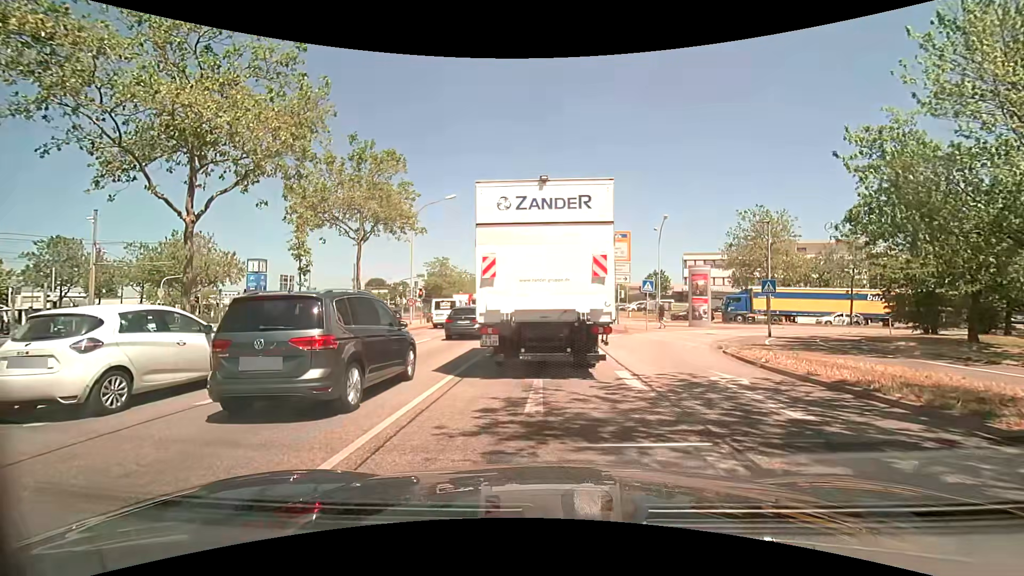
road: primary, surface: asphalt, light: Day
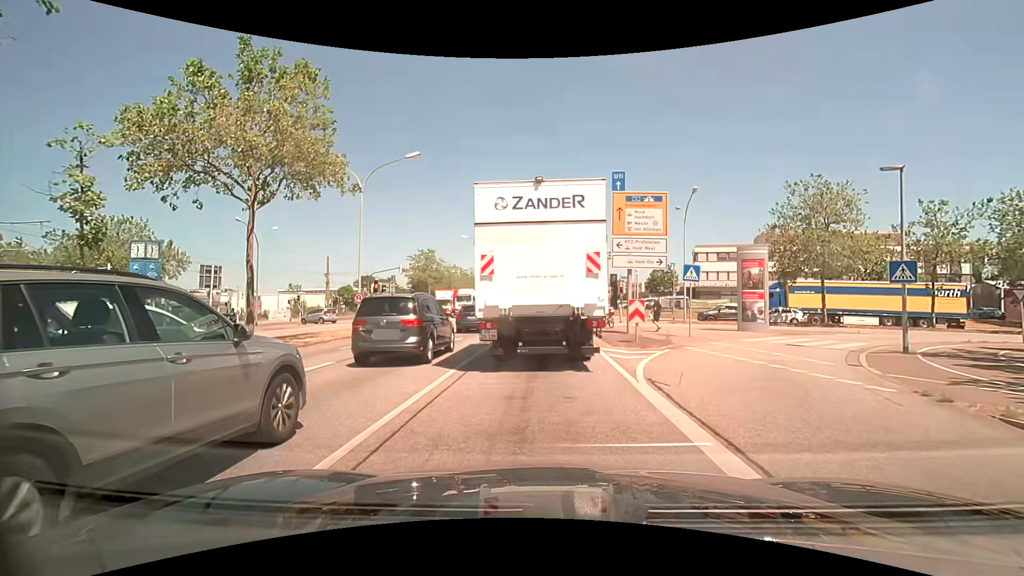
(-0.1, +10.3) m; +1°
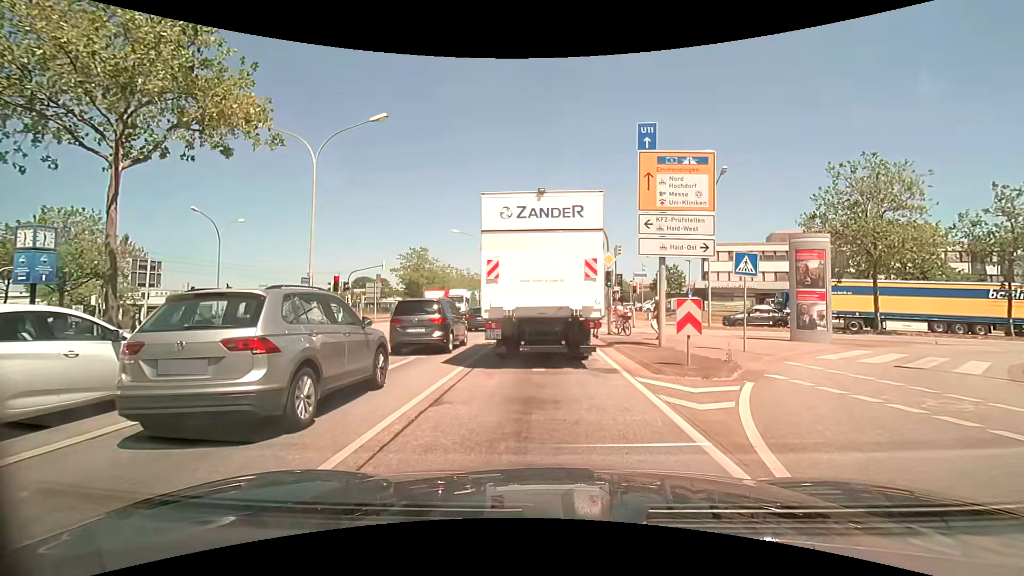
(-0.1, +5.9) m; -1°
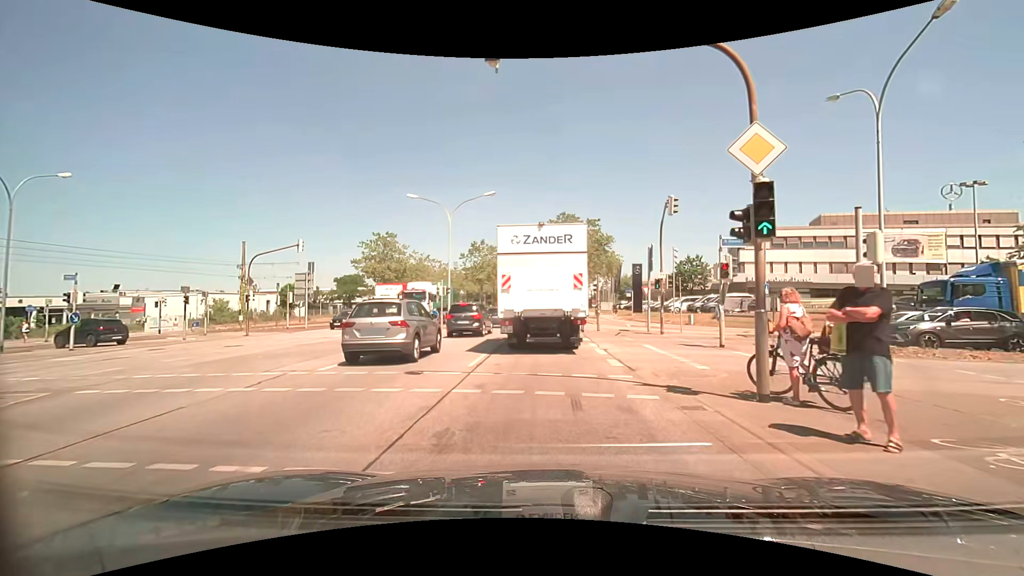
(+0.1, +17.4) m; 0°
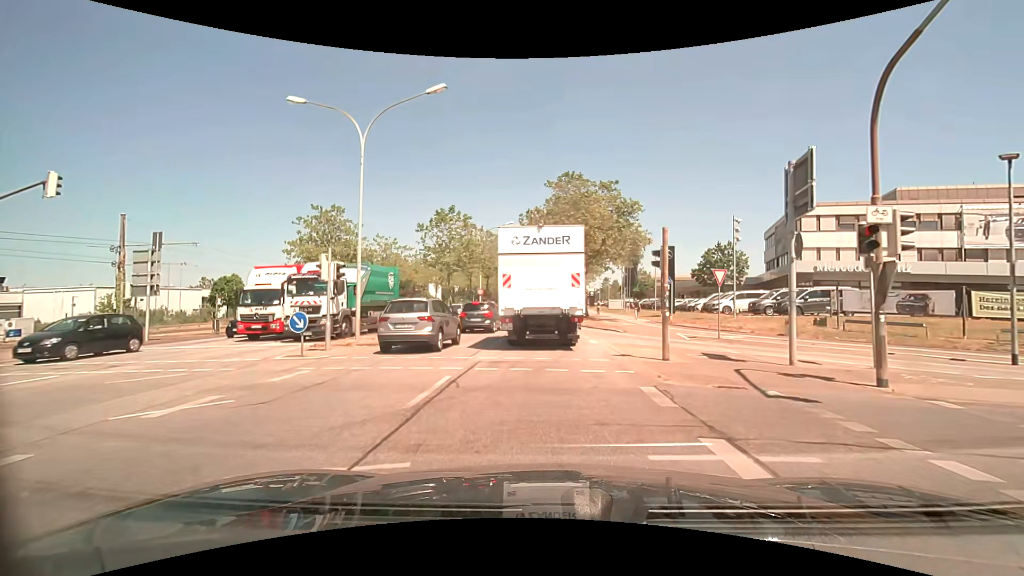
(+0.3, +17.1) m; +1°
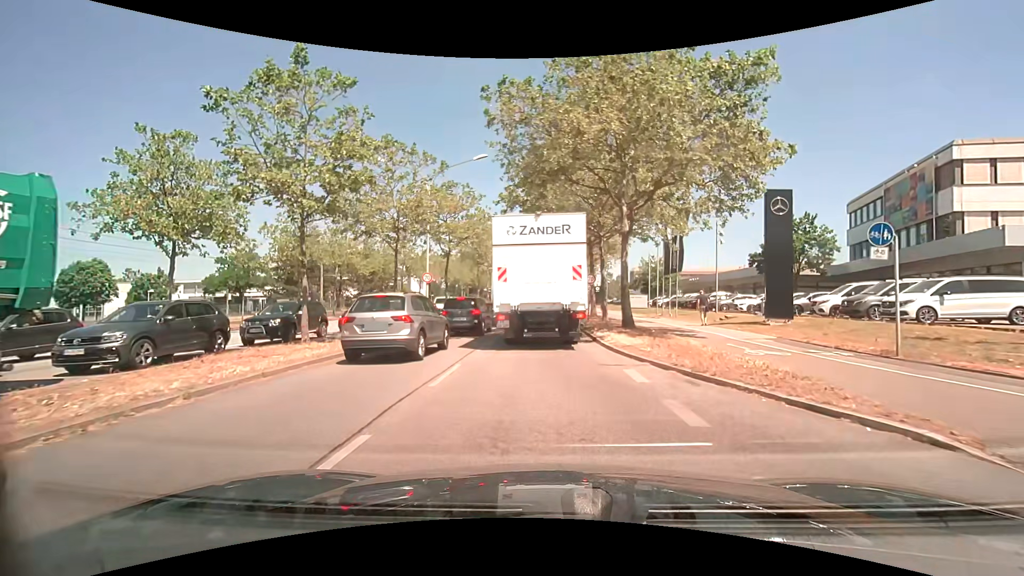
(+0.1, +21.8) m; 0°
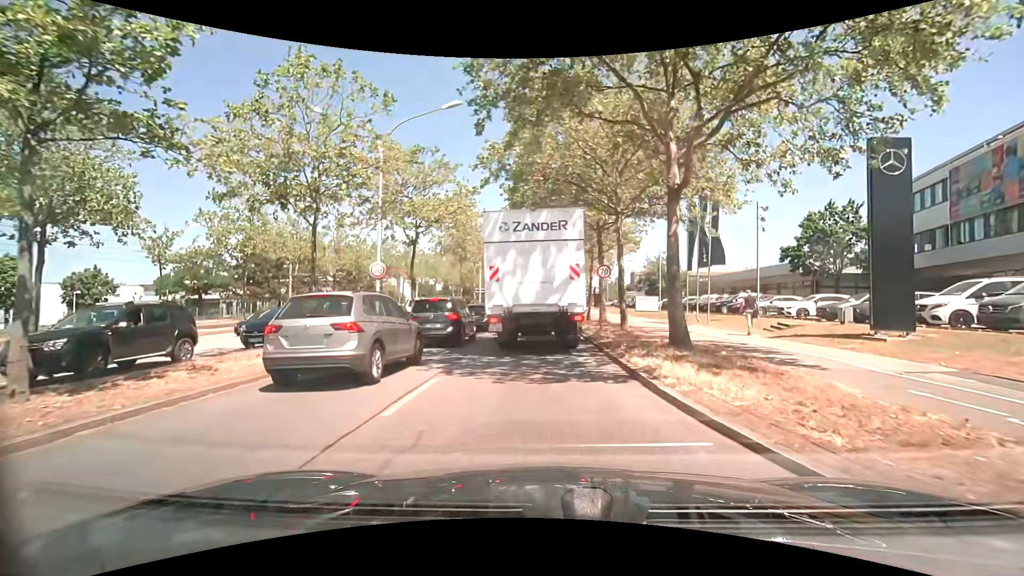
(+0.1, +7.8) m; +1°
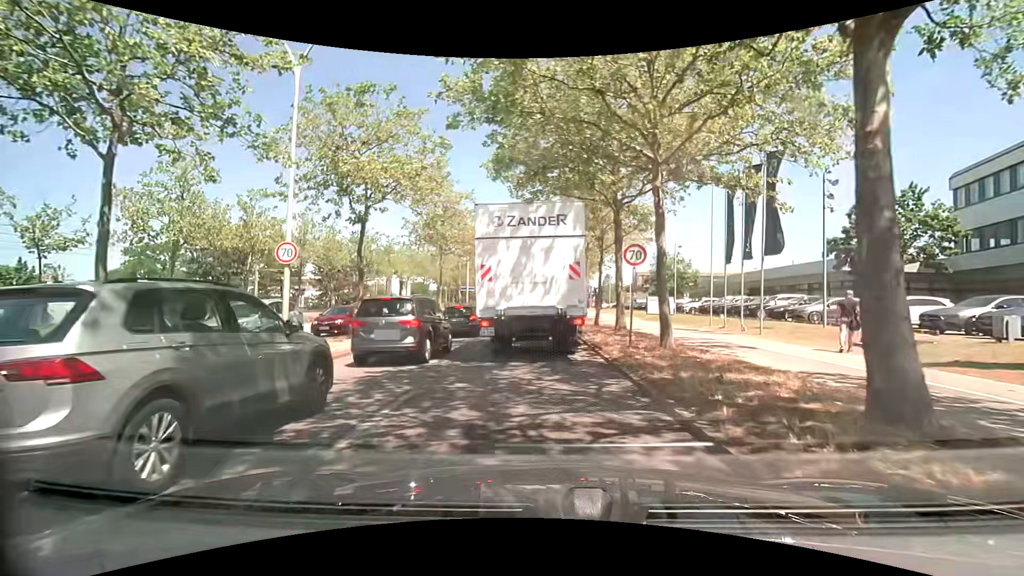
(0.0, +7.1) m; 0°
